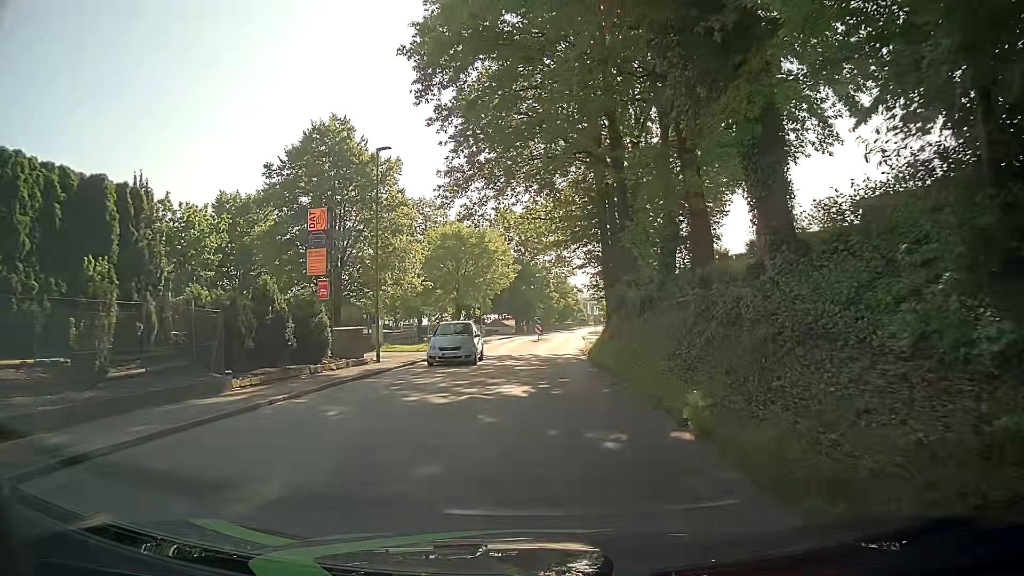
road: tertiary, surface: asphalt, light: Day
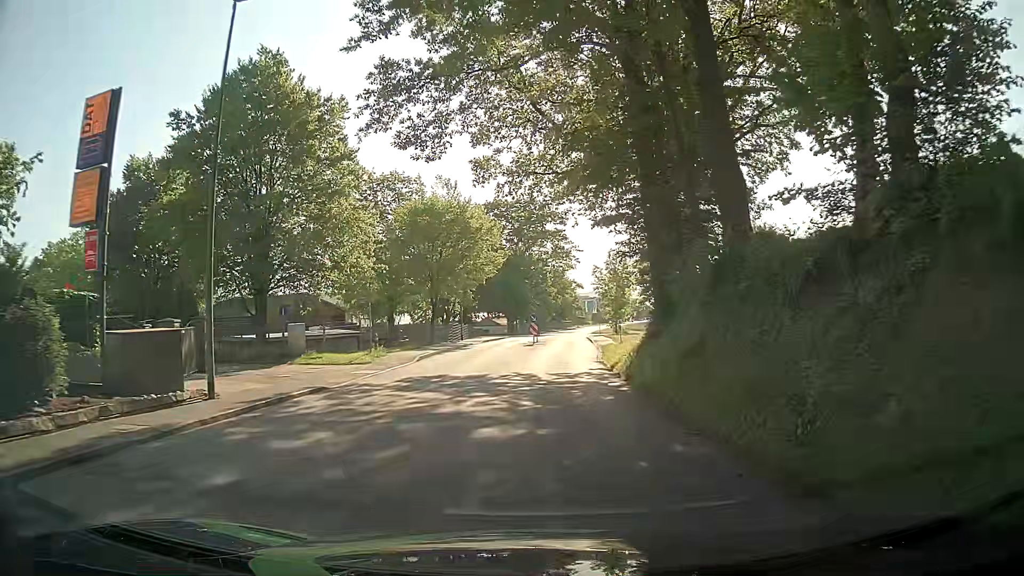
(+0.1, +13.4) m; +1°
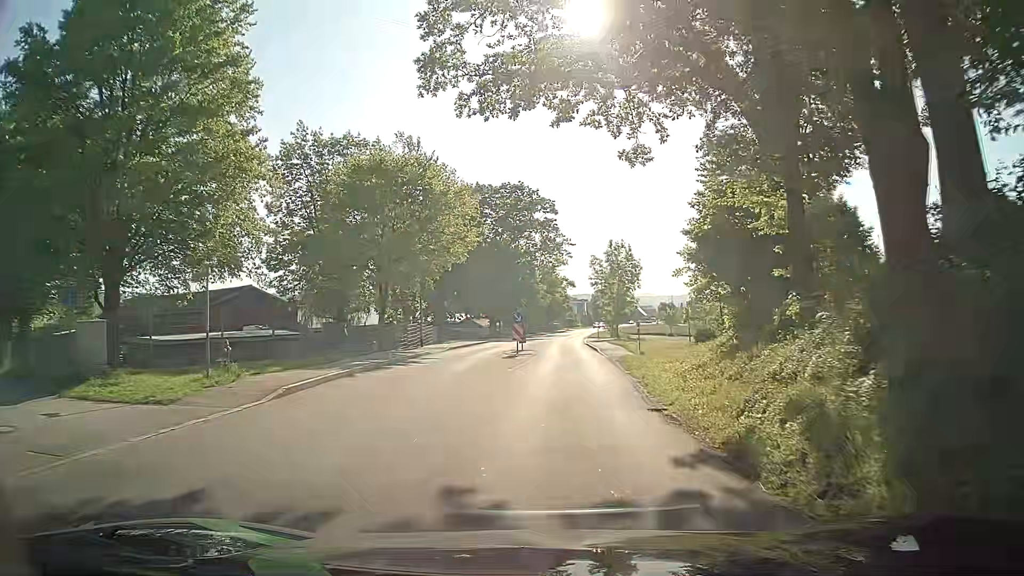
(0.0, +13.4) m; +1°
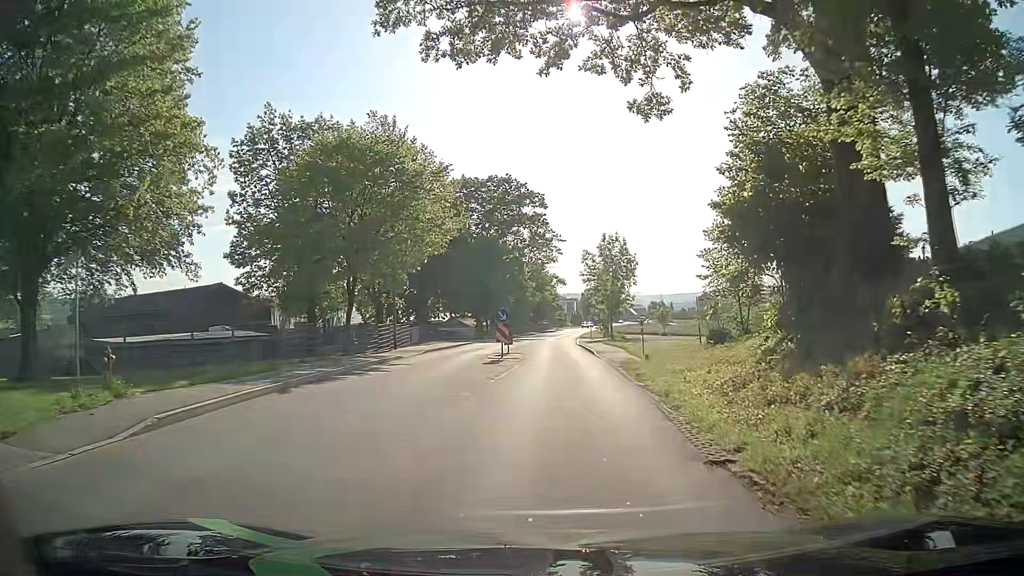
(0.0, +4.5) m; 0°
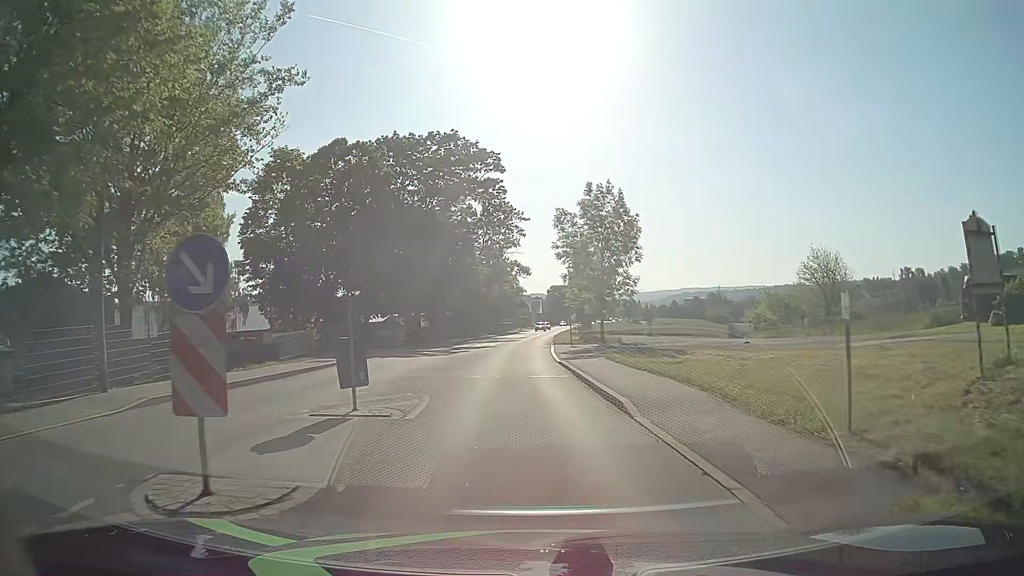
(+1.3, +22.3) m; +4°
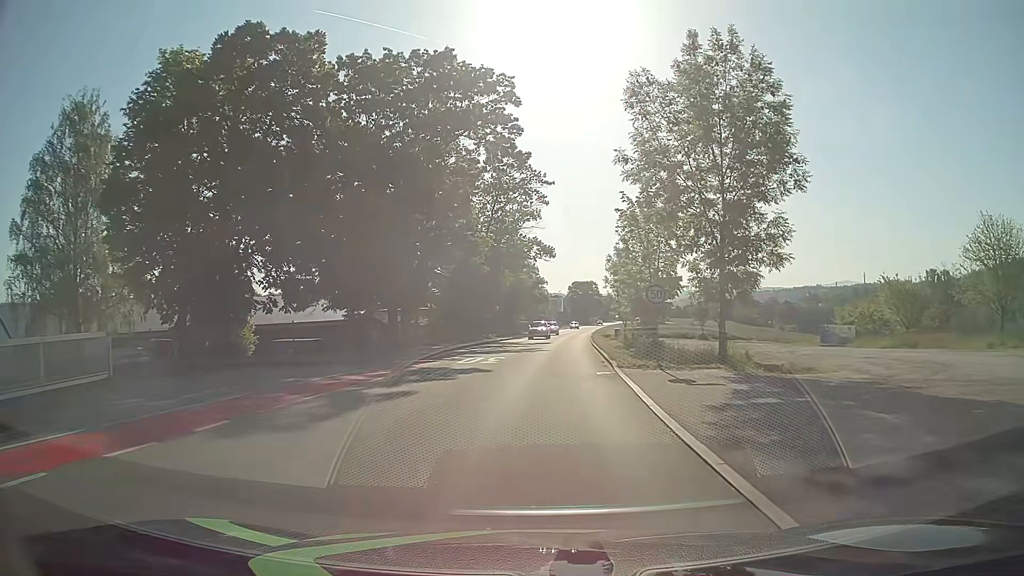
(-0.6, +22.4) m; -1°
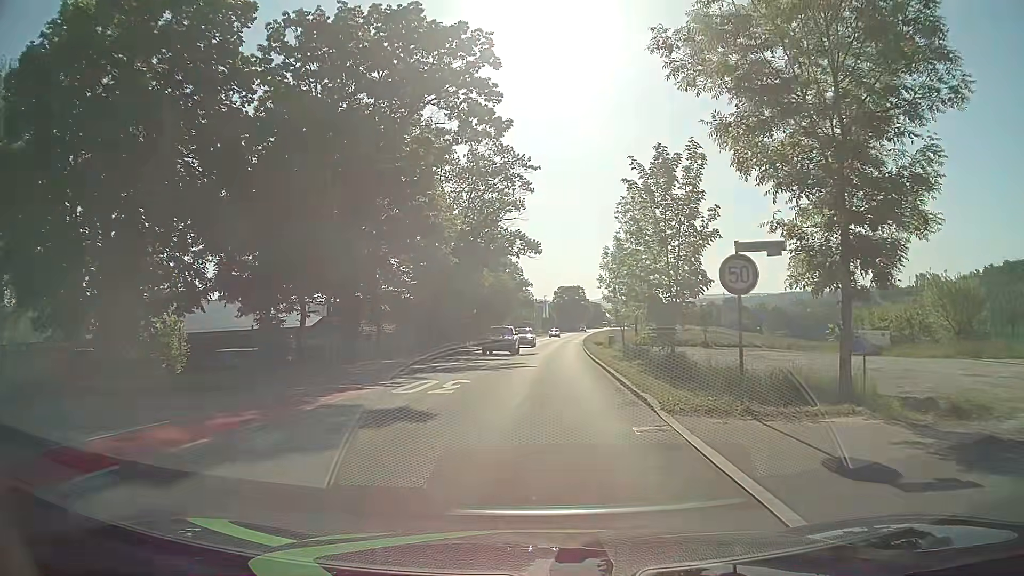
(+0.1, +8.9) m; +1°
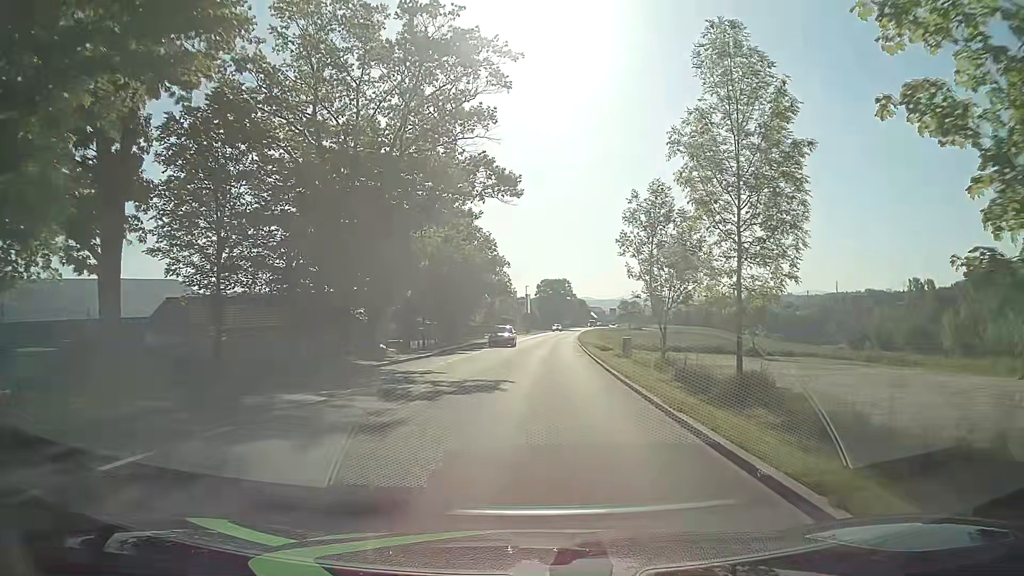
(+0.5, +23.8) m; +2°
(0, +10) (0, +20) (0, +30) (+1, +40) (+1, +50) (+2, +60) (+2, +70) (+3, +80) (+4, +90) (+4, +100) m
